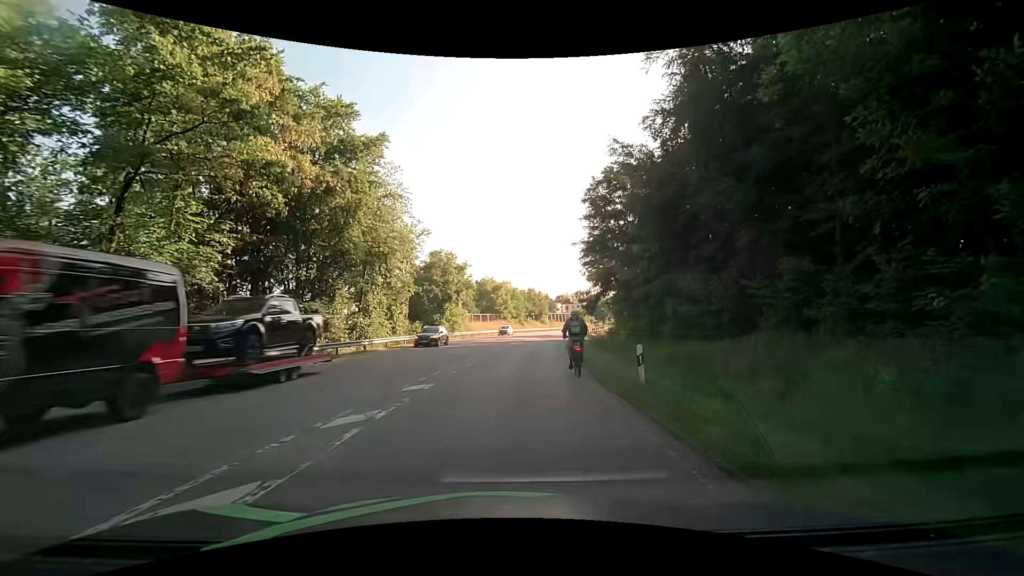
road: secondary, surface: asphalt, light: Day
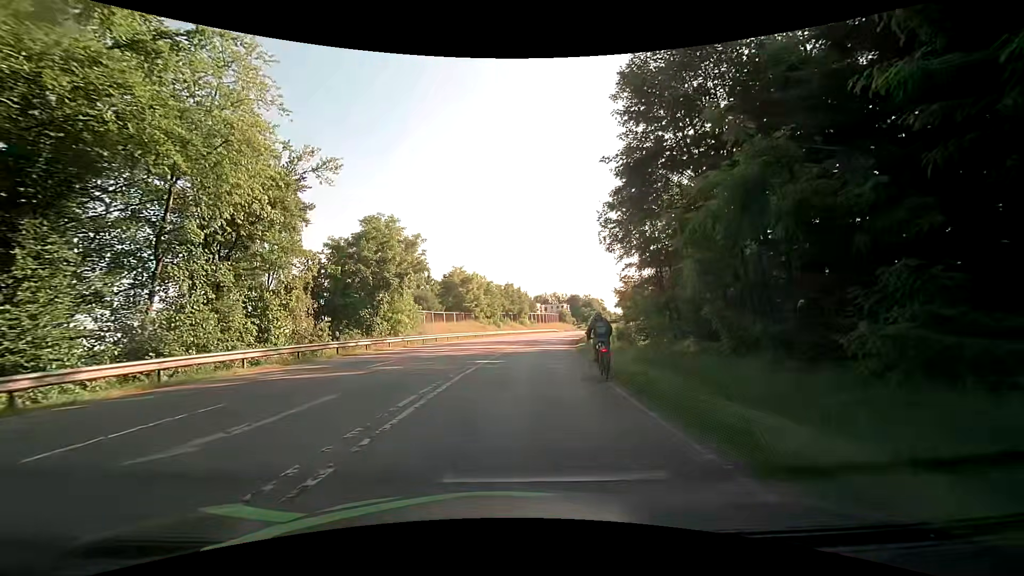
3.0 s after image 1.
(+0.4, +20.6) m; +2°
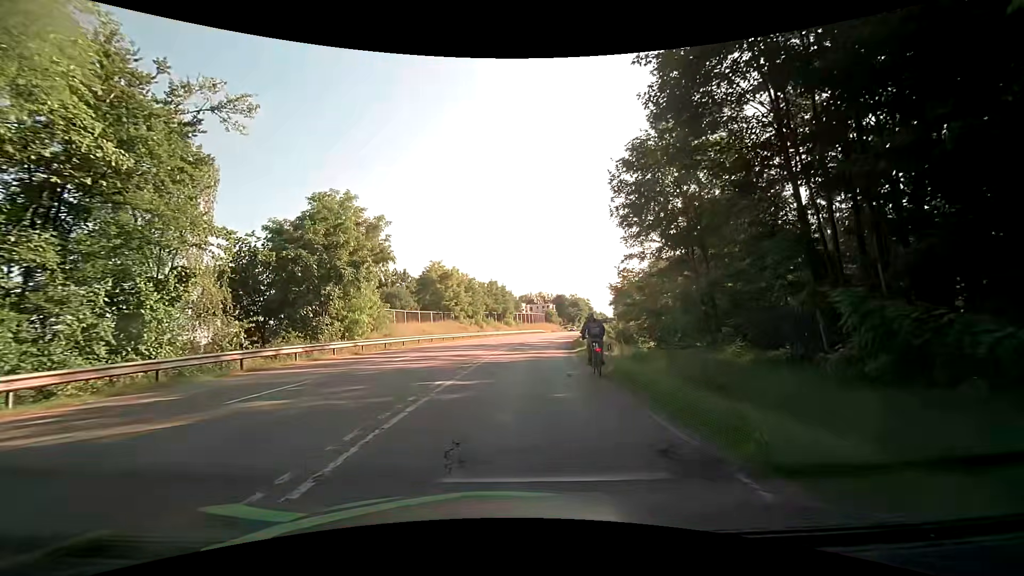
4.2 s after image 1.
(+0.2, +7.7) m; +1°
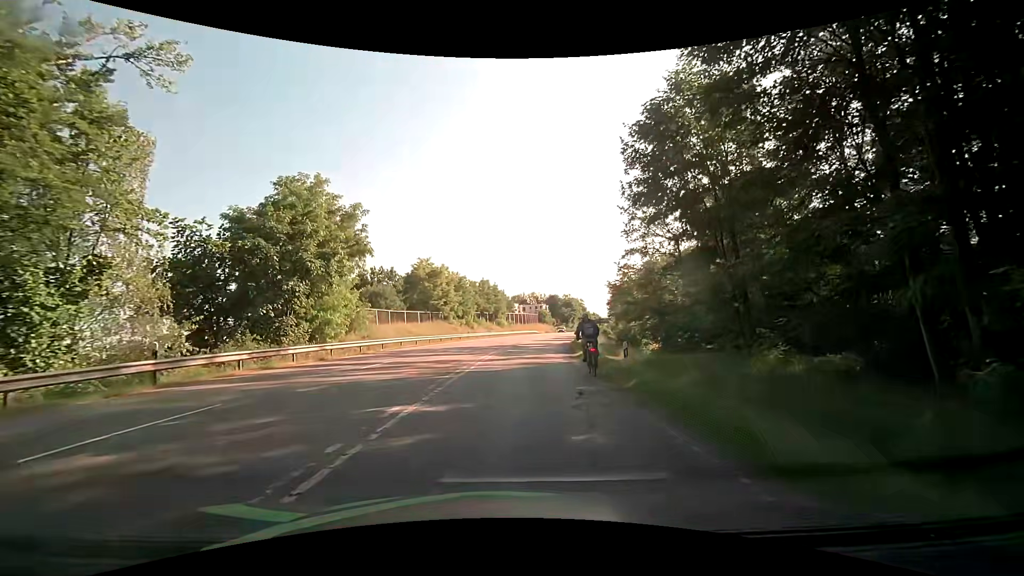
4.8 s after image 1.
(+0.1, +3.9) m; +2°
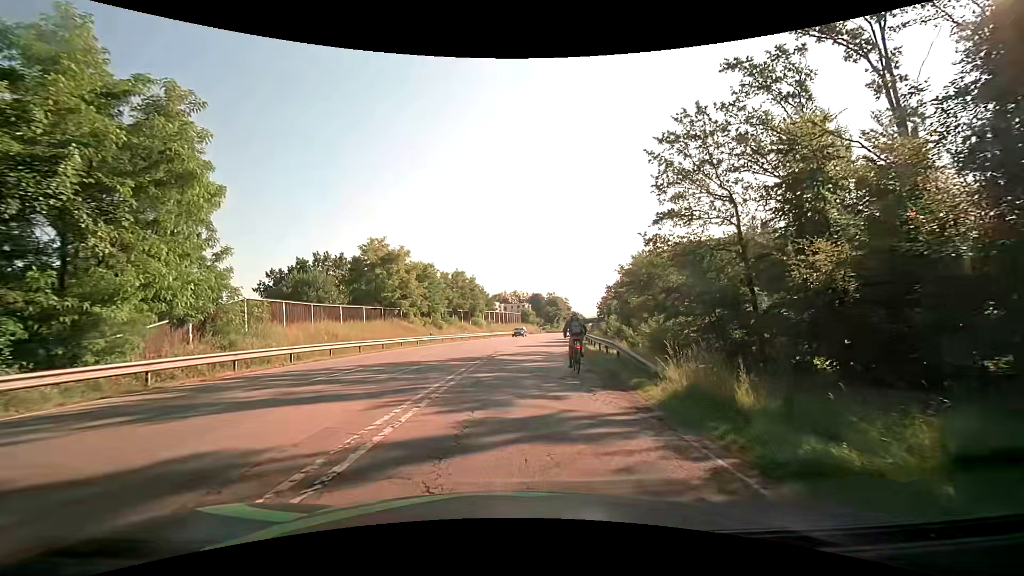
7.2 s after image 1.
(+0.2, +16.2) m; +1°
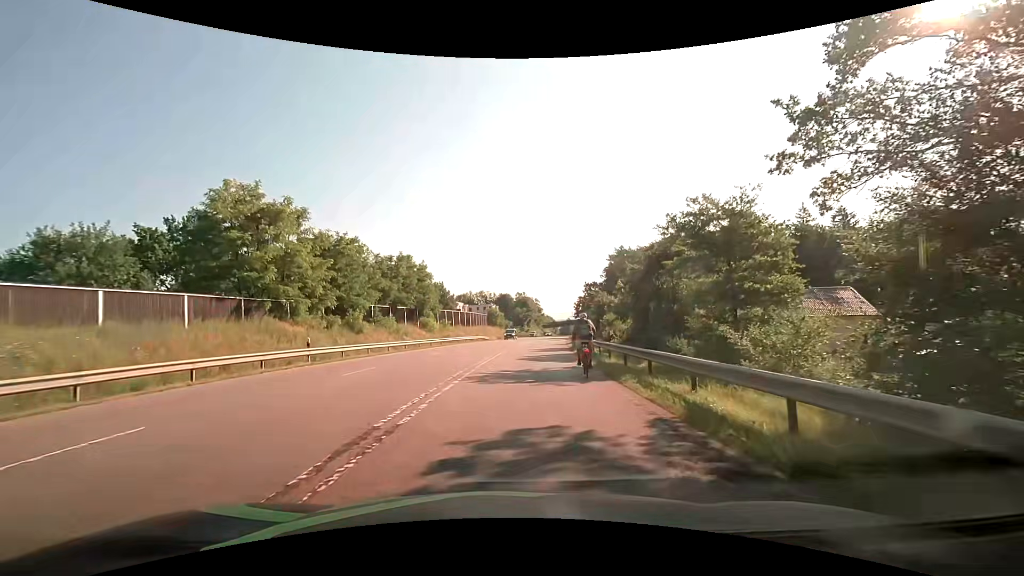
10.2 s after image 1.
(+1.0, +21.4) m; +4°
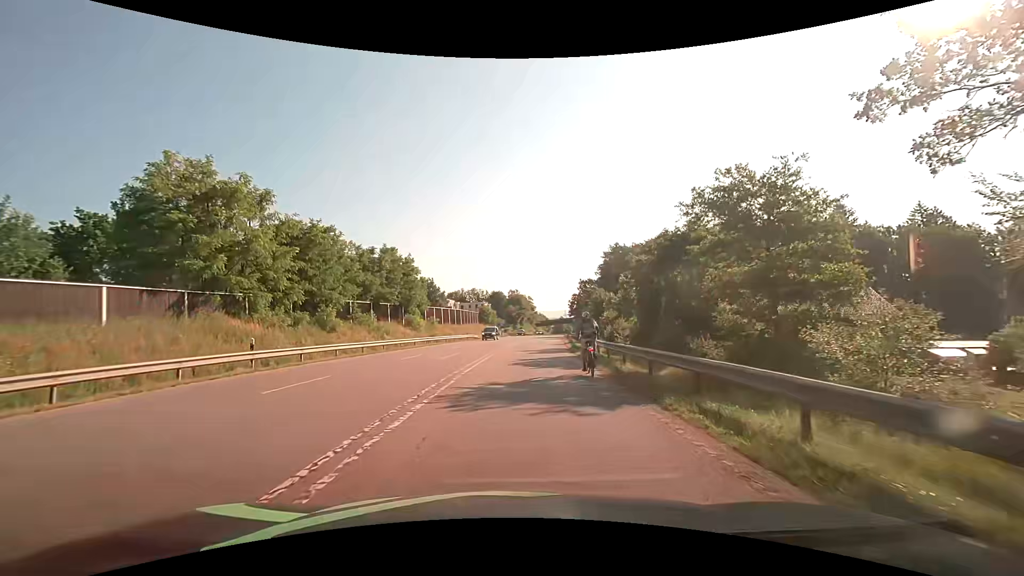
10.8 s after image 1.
(+0.1, +4.4) m; +1°
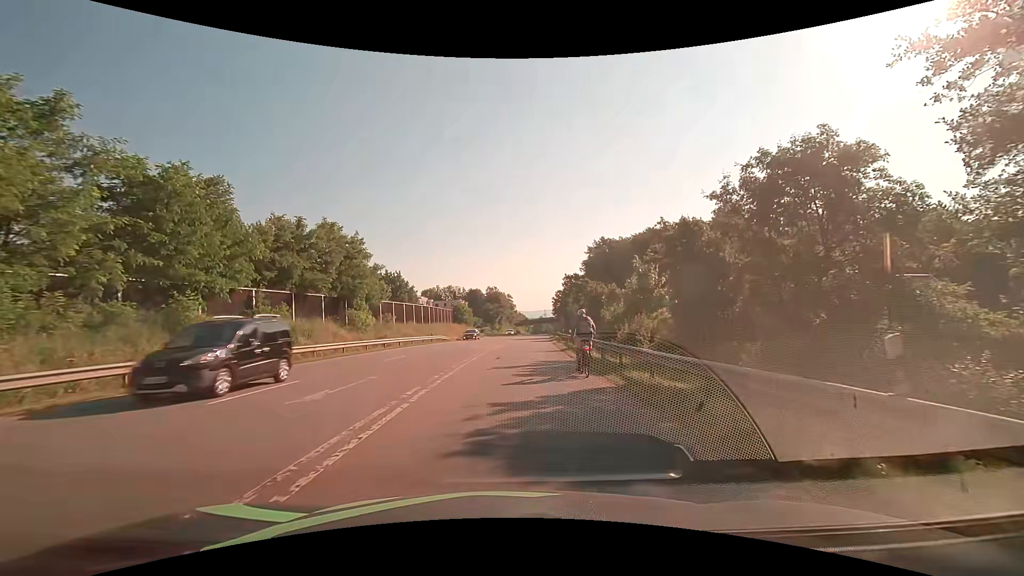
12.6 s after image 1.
(+0.2, +13.4) m; +2°
(0, +10) (0, +20) (+1, +30) (+1, +40) (+2, +50) (+2, +60) (+3, +70) (+4, +80) (+5, +90) (+6, +100) m
